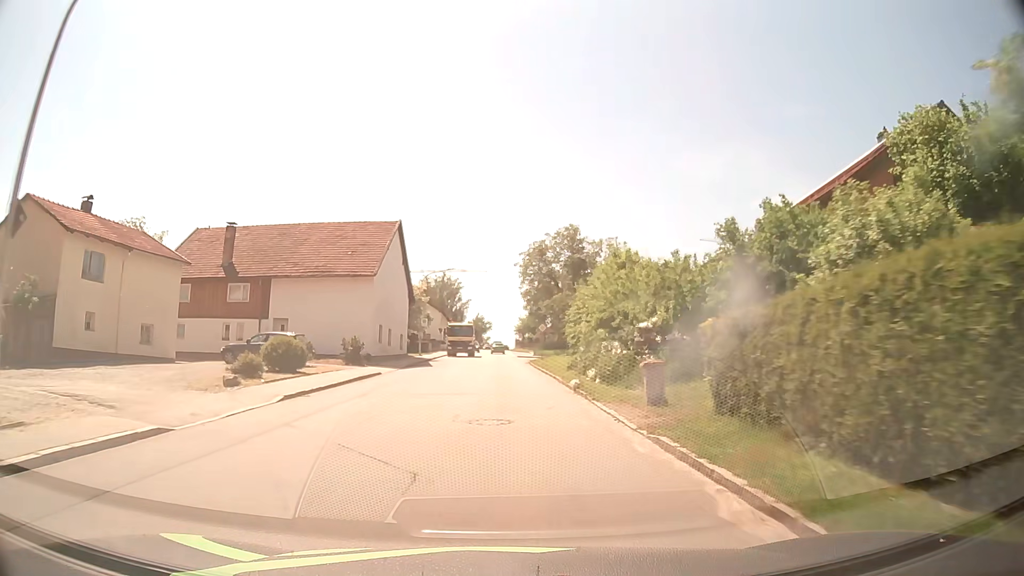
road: tertiary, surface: asphalt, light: Day
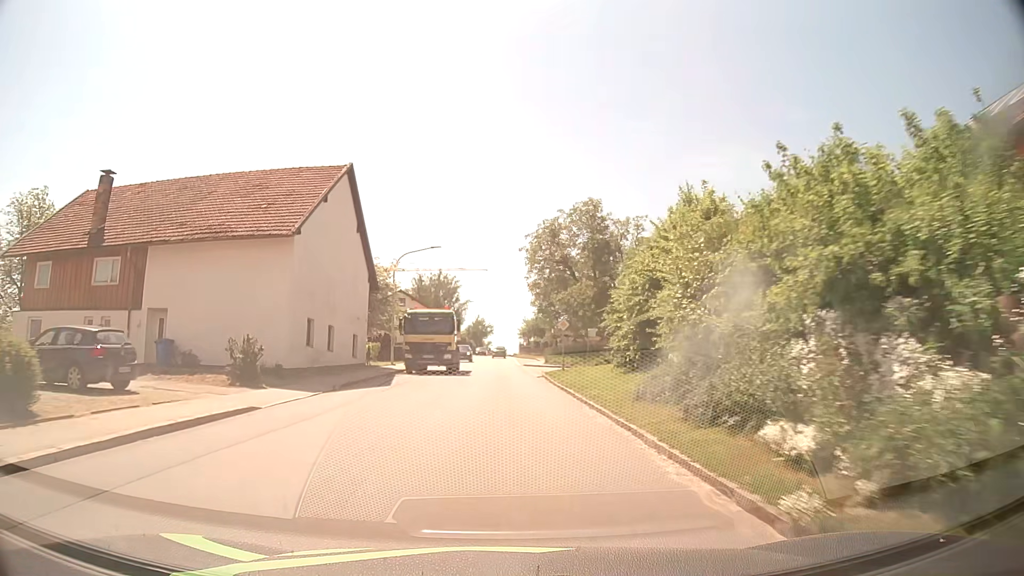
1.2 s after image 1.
(0.0, +14.9) m; 0°
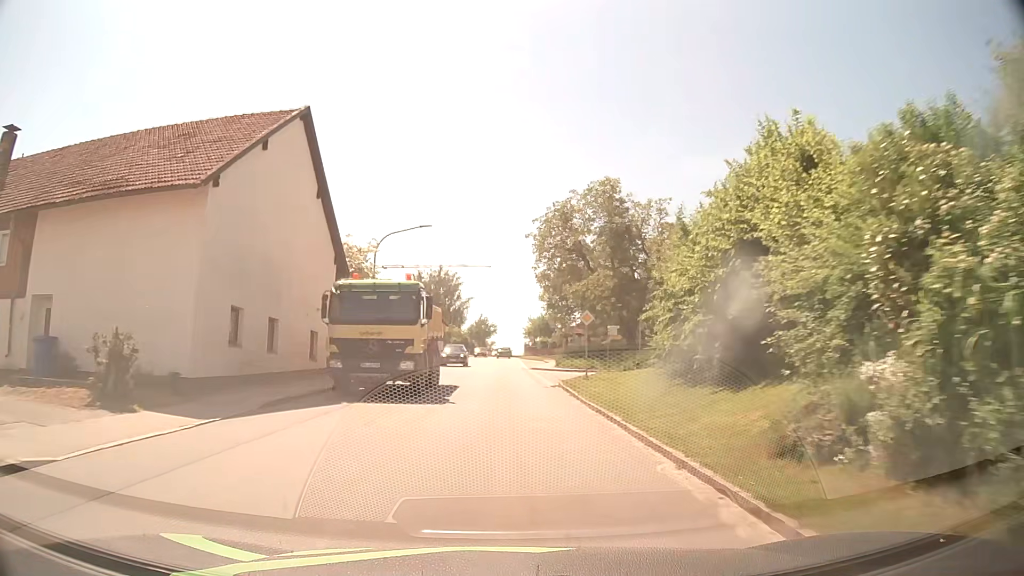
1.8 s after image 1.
(0.0, +7.5) m; 0°
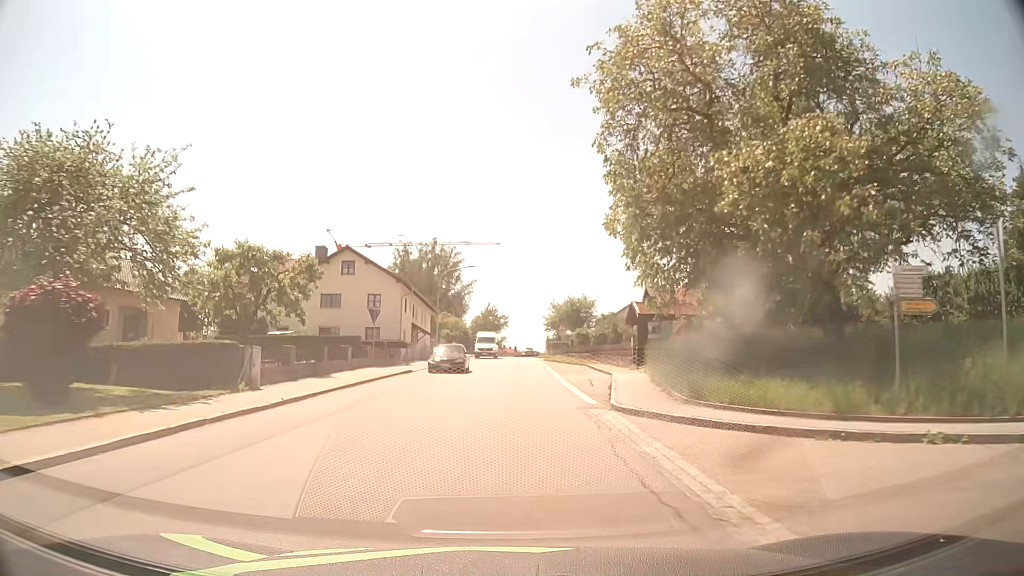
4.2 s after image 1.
(-0.3, +30.2) m; -1°
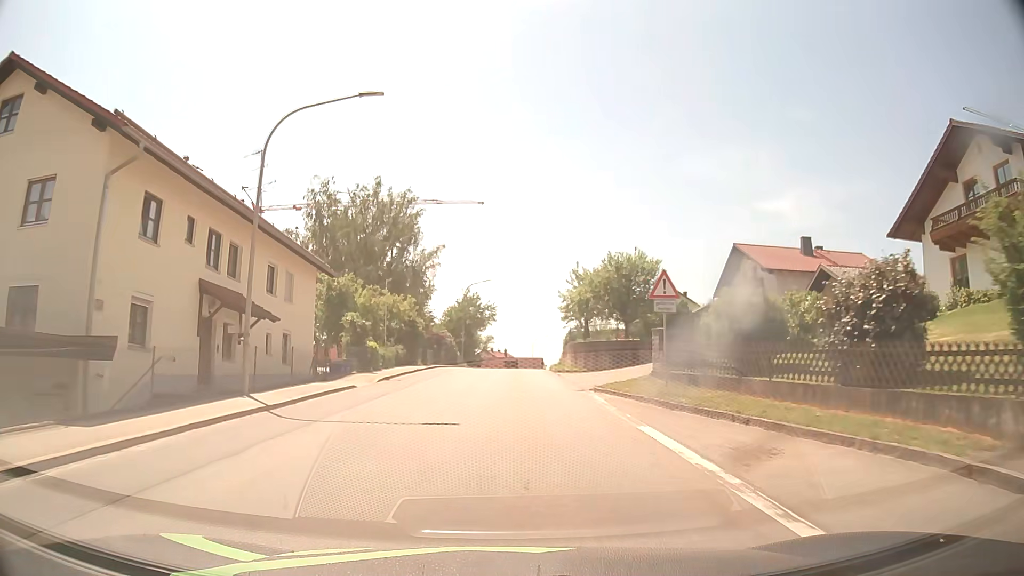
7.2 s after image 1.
(+0.4, +38.1) m; +1°
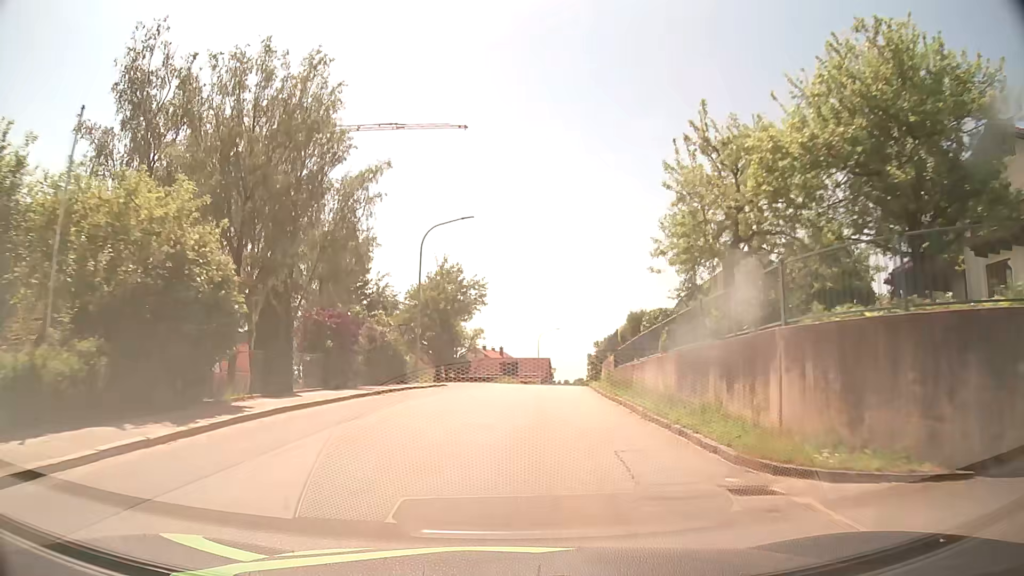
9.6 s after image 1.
(0.0, +30.4) m; 0°
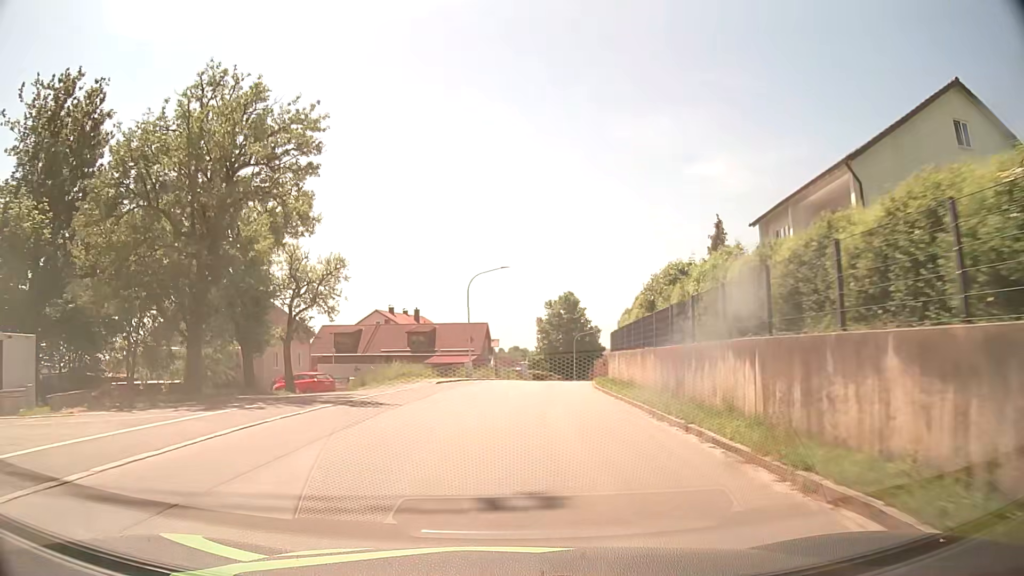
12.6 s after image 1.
(+1.9, +38.4) m; +6°
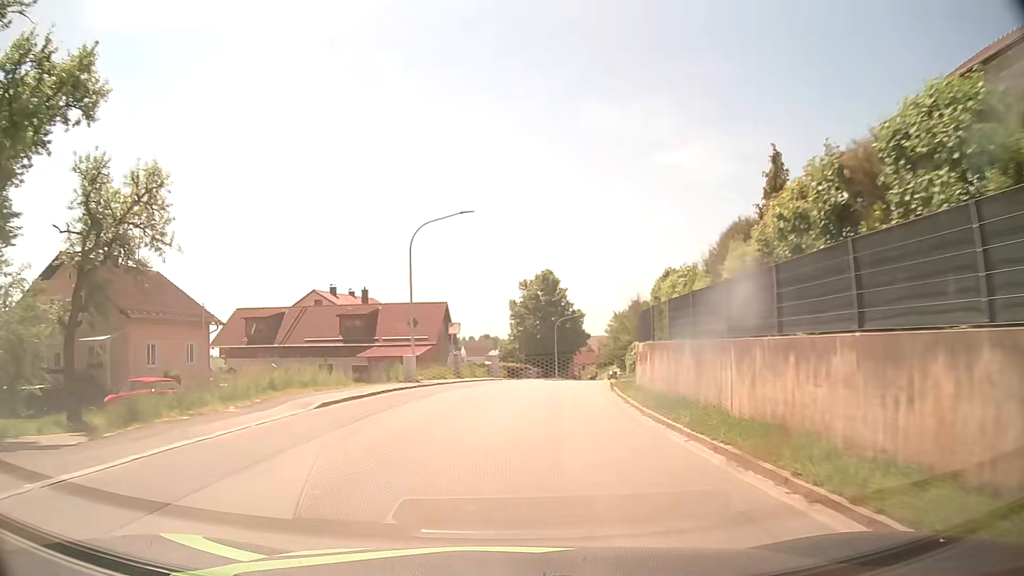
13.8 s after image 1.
(+0.3, +15.6) m; +3°
(0, +10) (+1, +20) (+2, +30) (+3, +40) (+5, +50) (+7, +59) (+9, +69) (+12, +79) (+14, +89) (+16, +99) m
